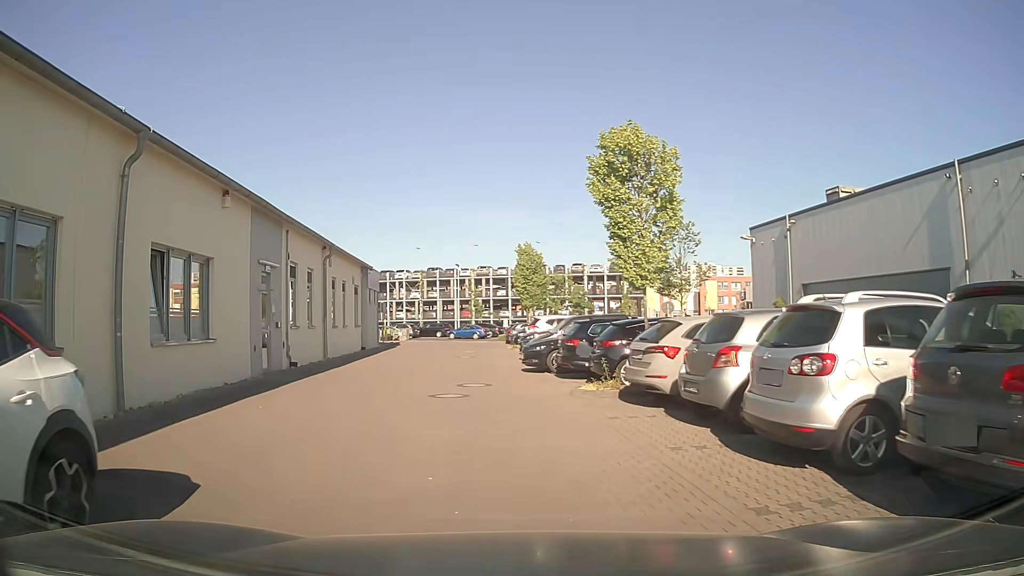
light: Day
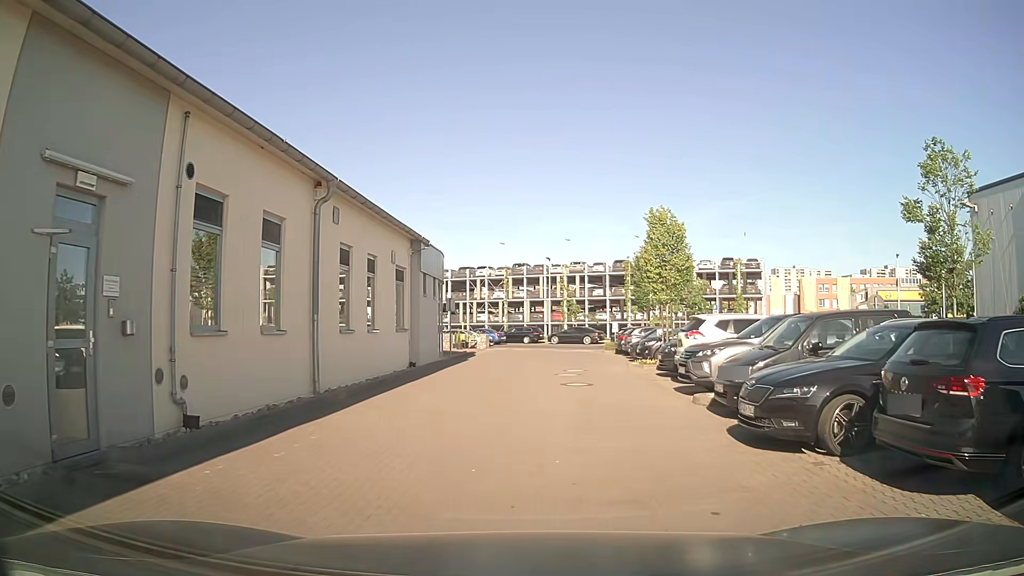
(-1.1, +11.5) m; -6°
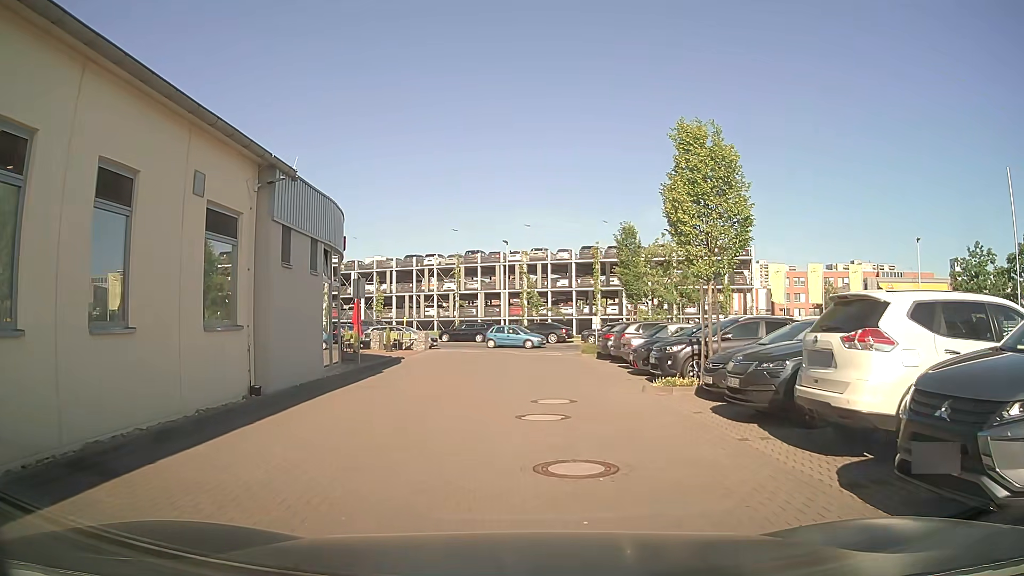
(+0.3, +9.9) m; +2°
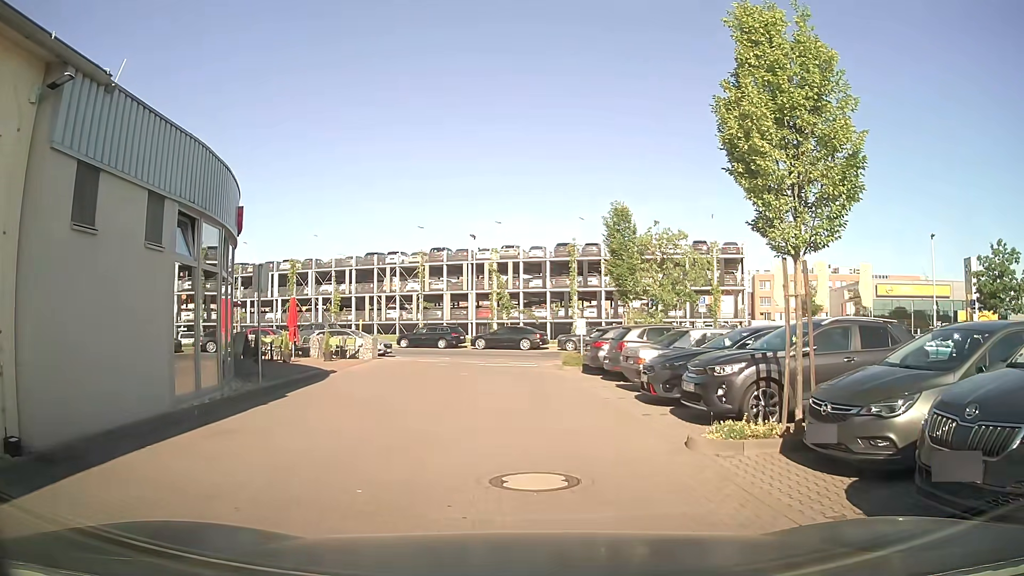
(+0.2, +5.6) m; +3°
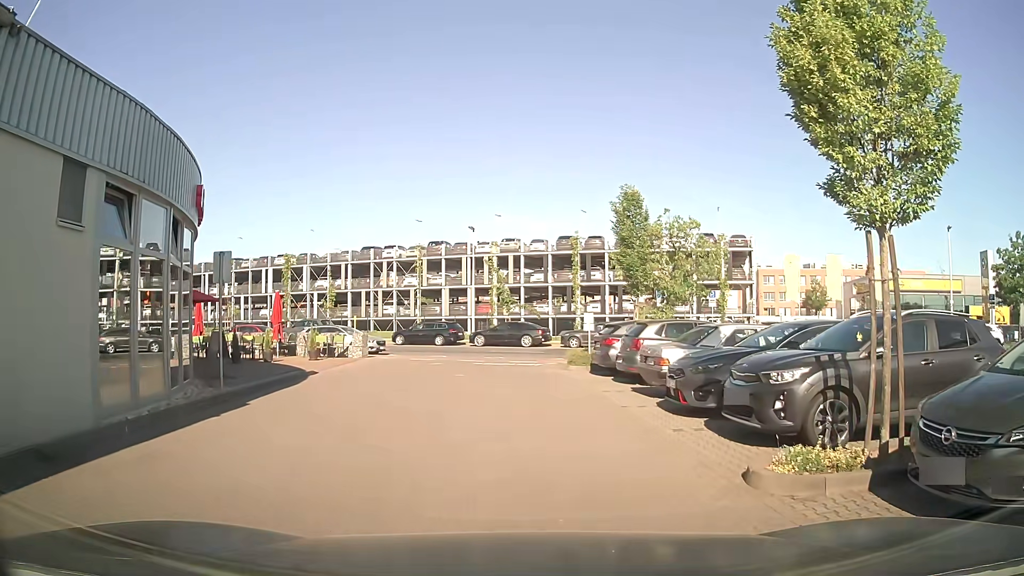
(0.0, +2.0) m; +2°
